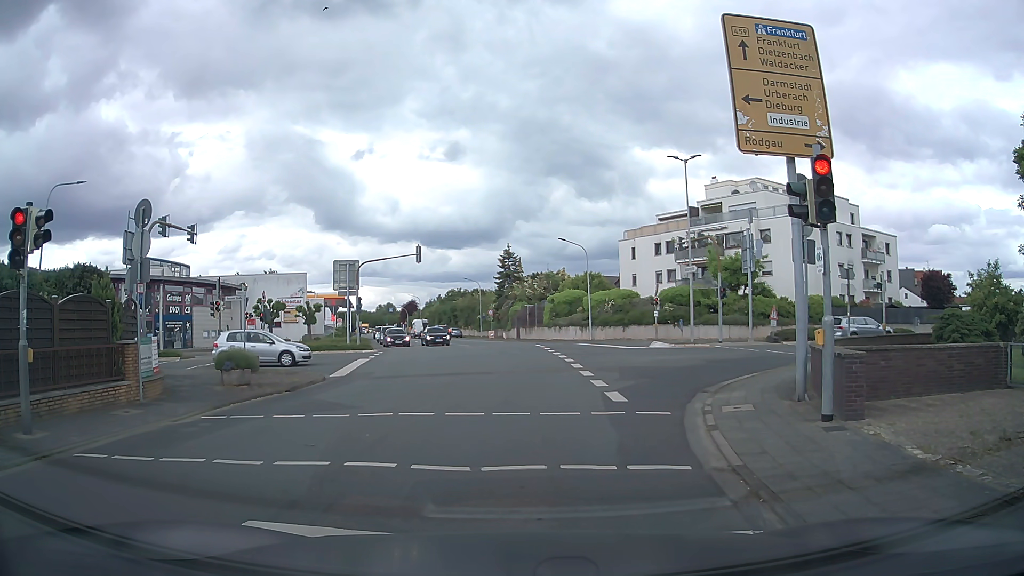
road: tertiary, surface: asphalt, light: Day
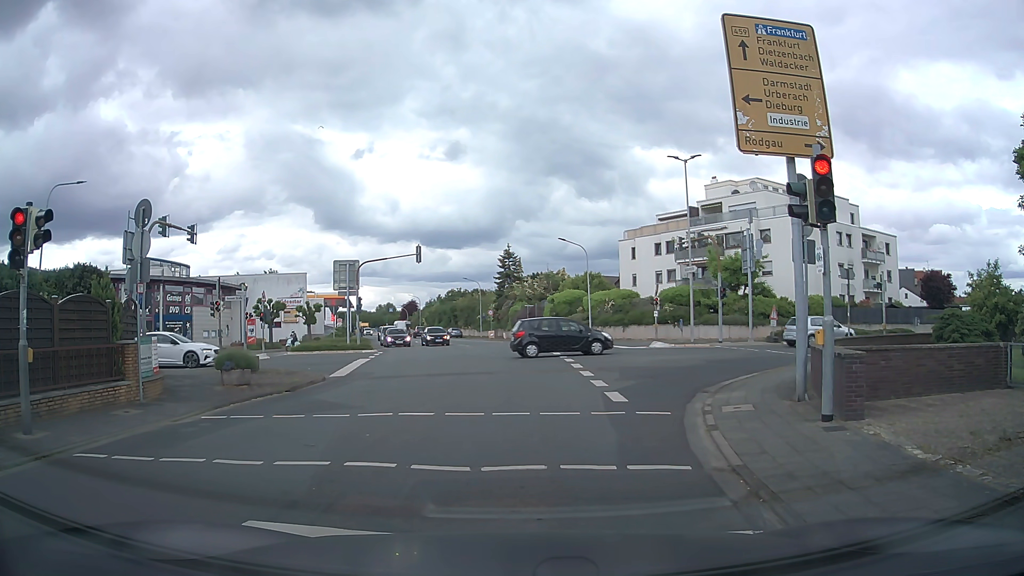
(0.0, 0.0) m; 0°
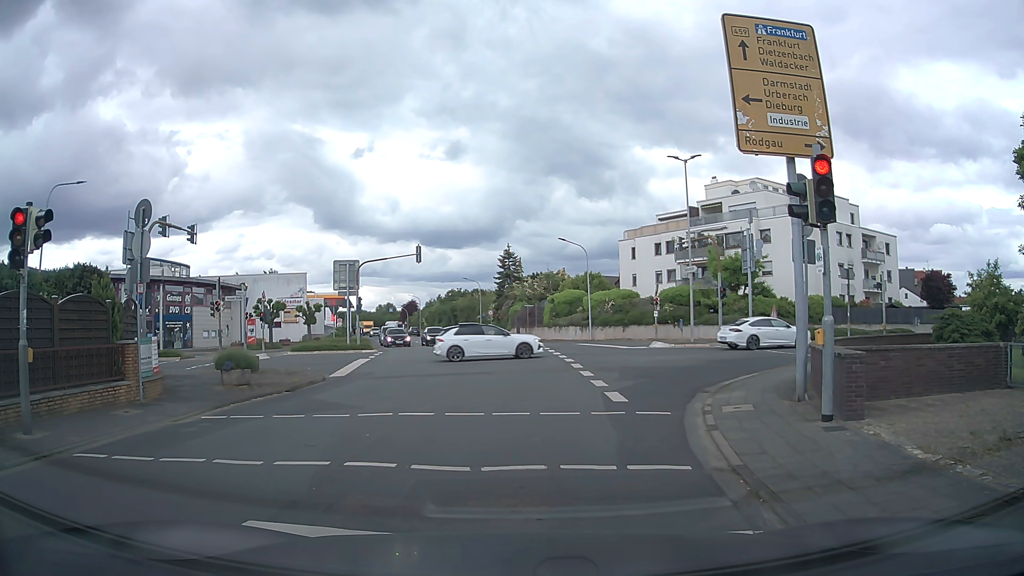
(0.0, 0.0) m; 0°
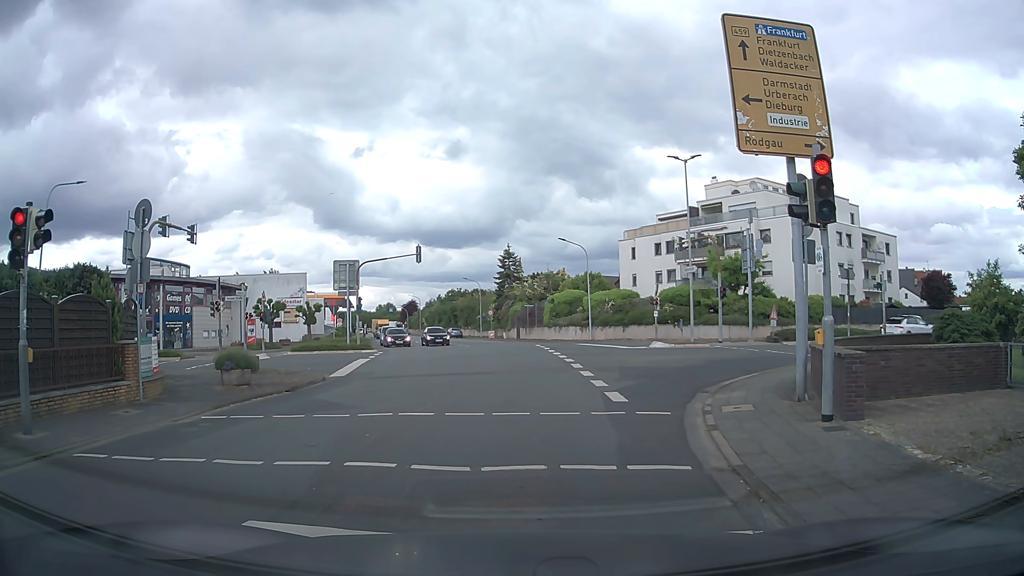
(0.0, 0.0) m; 0°
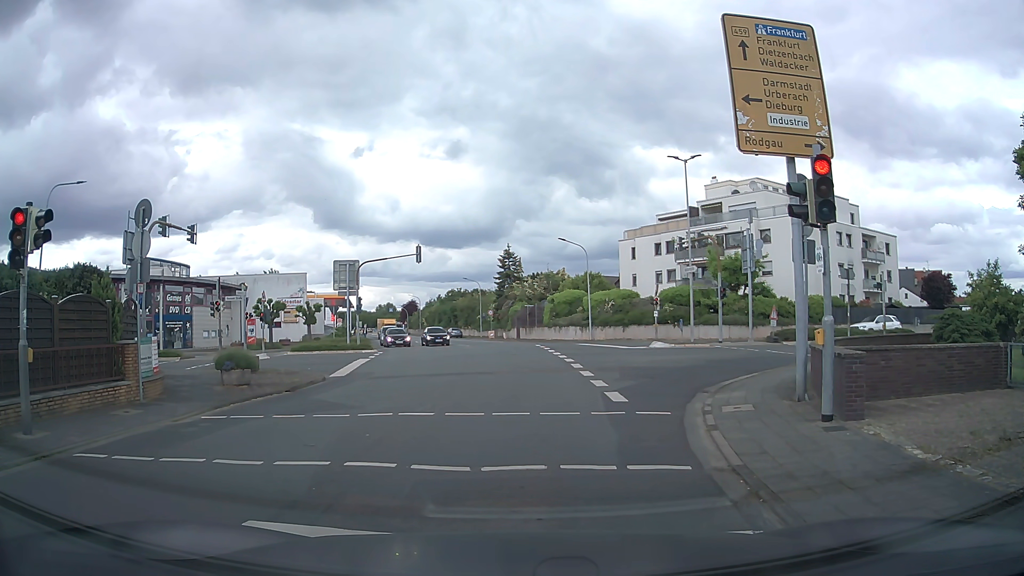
(0.0, 0.0) m; 0°
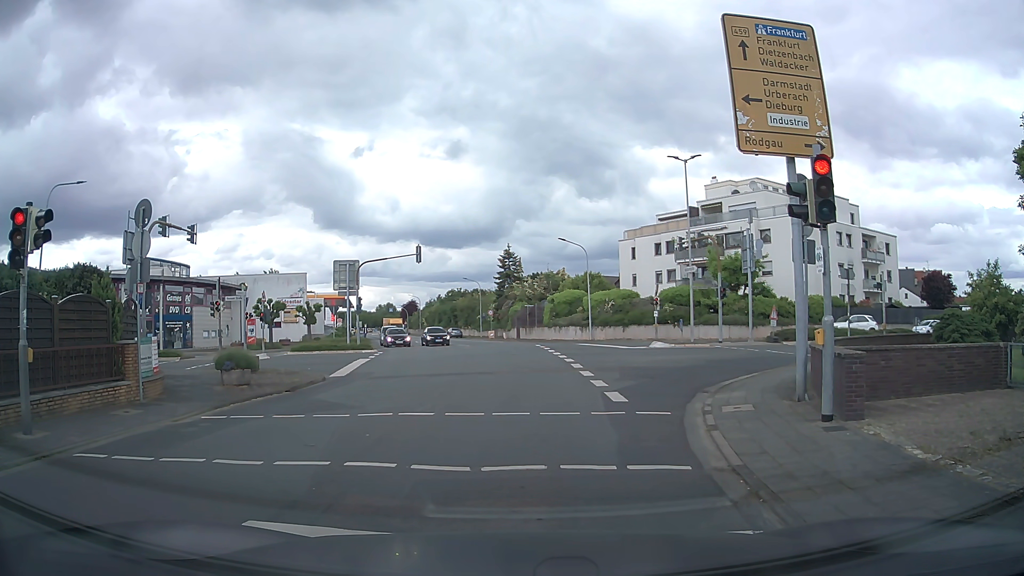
(0.0, 0.0) m; 0°
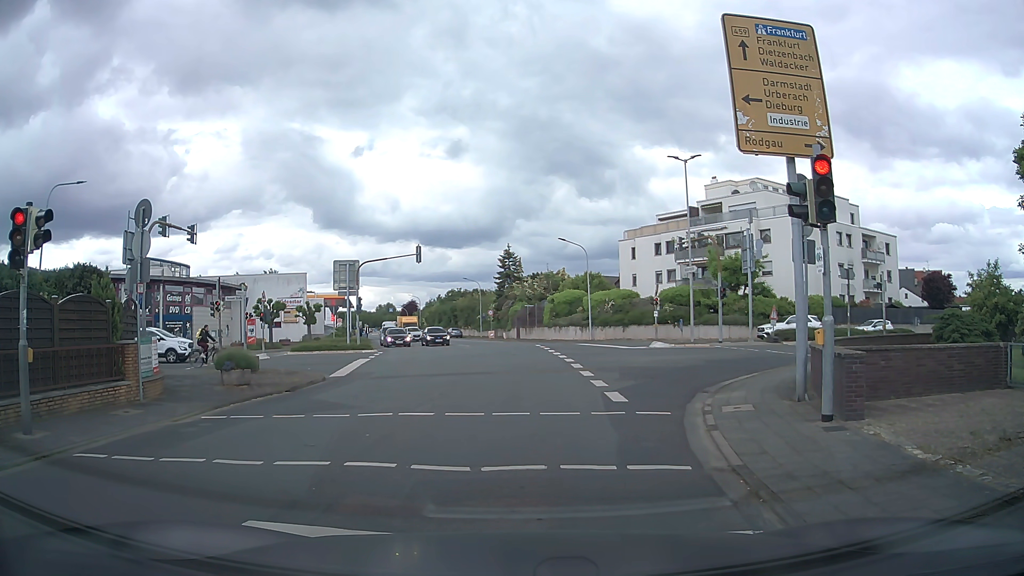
(0.0, 0.0) m; 0°
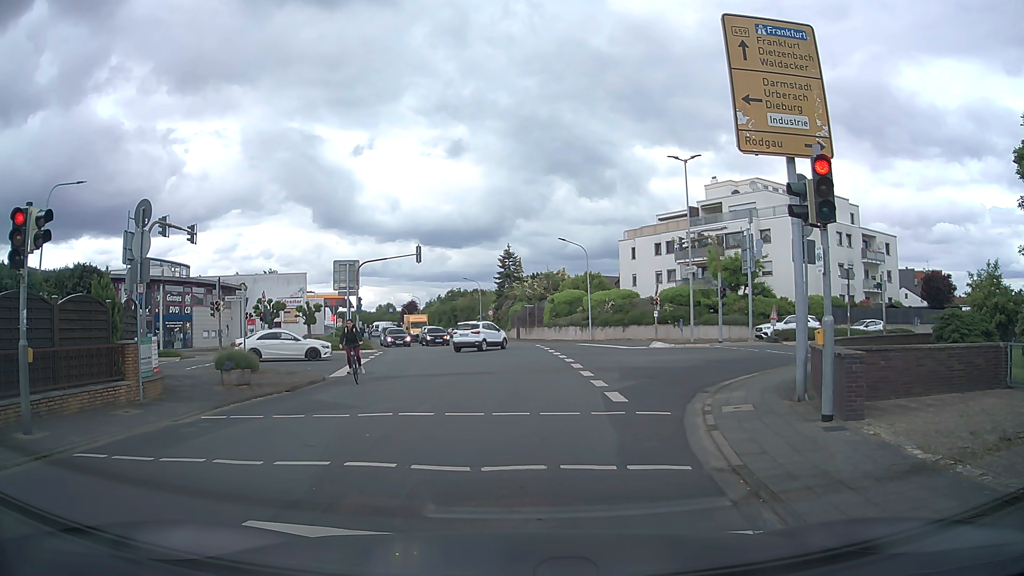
(0.0, 0.0) m; 0°
(0, +10) (-1, +20) (-1, +30) (-2, +40) (-3, +50) (-6, +59) (-9, +69) (-12, +78) (-15, +88) (-18, +98) m
